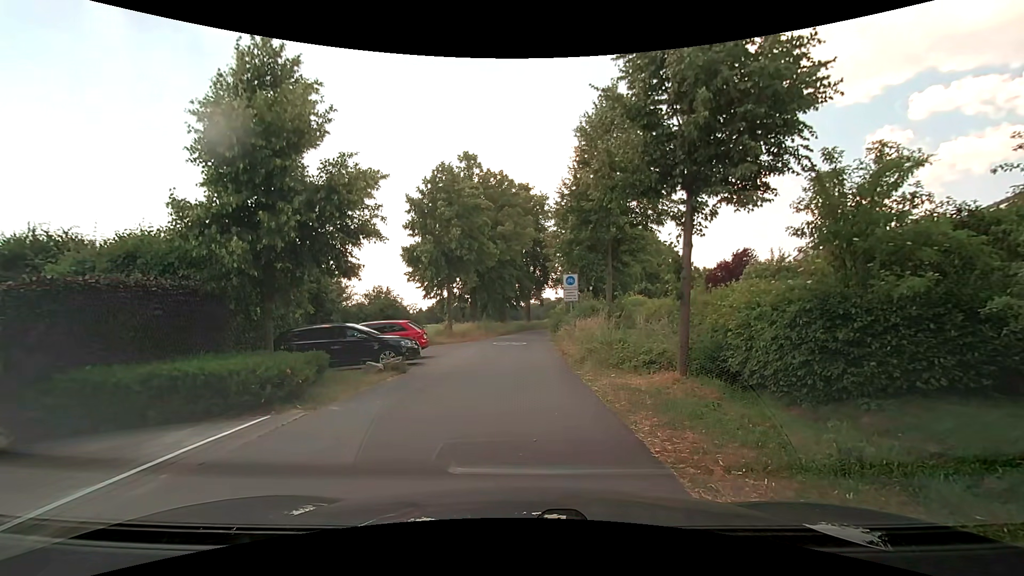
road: residential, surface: asphalt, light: Day
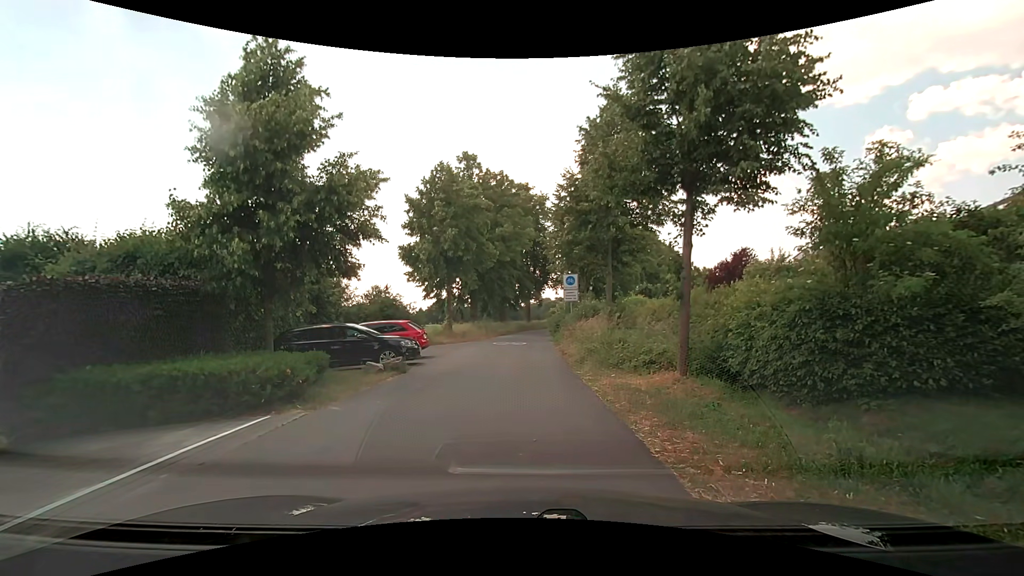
(0.0, 0.0) m; 0°
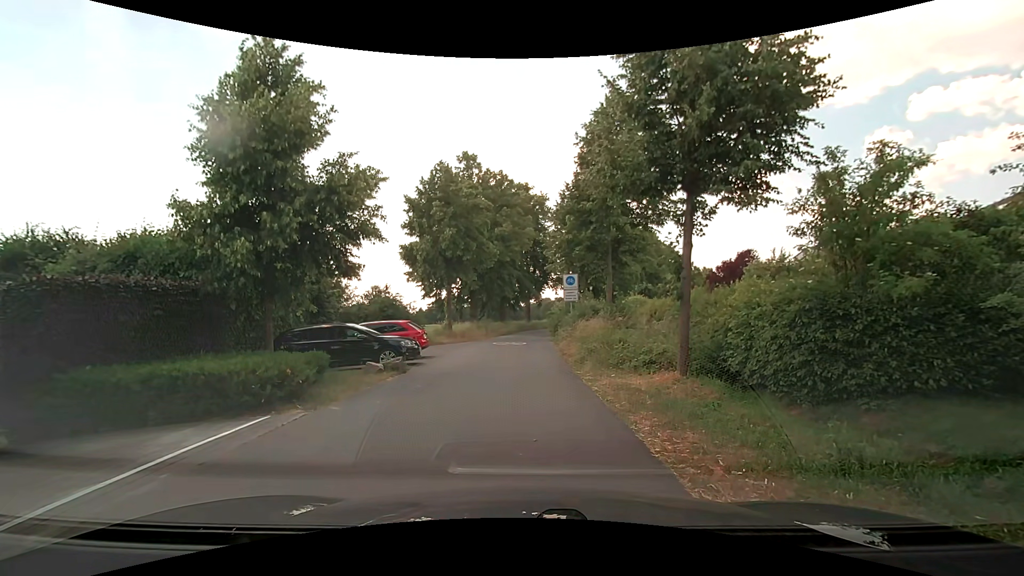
(0.0, 0.0) m; 0°
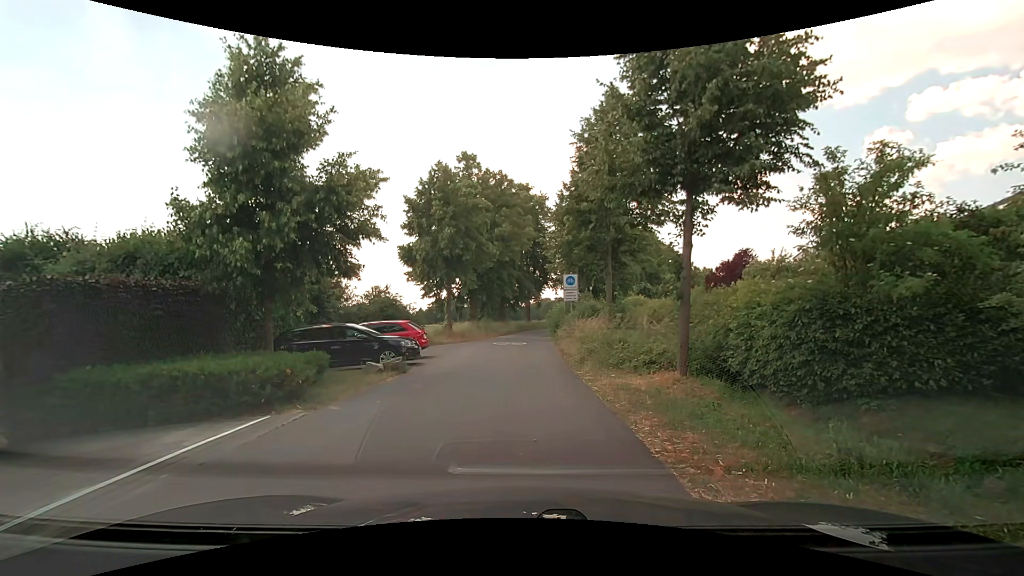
(0.0, 0.0) m; 0°
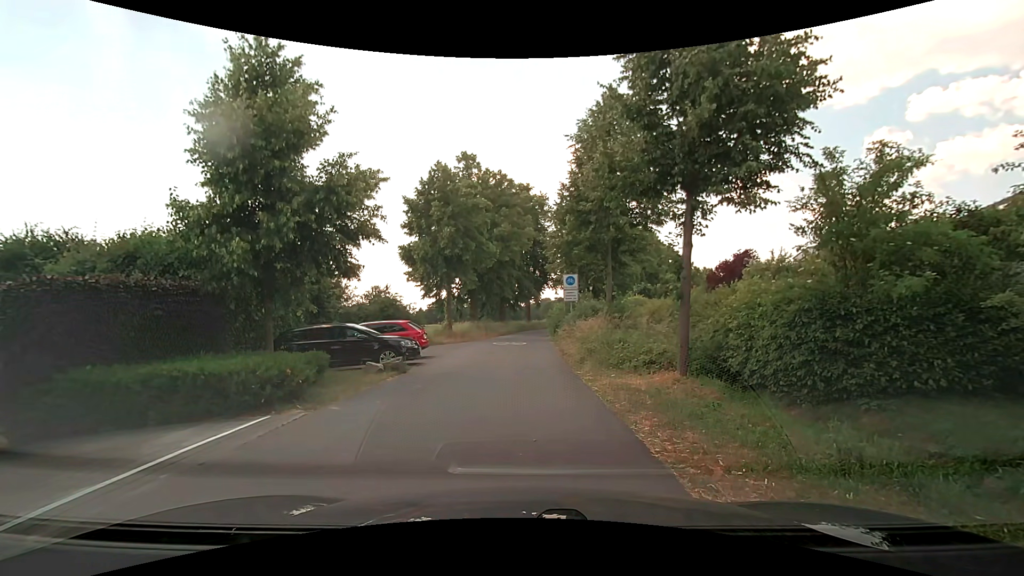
(0.0, 0.0) m; 0°
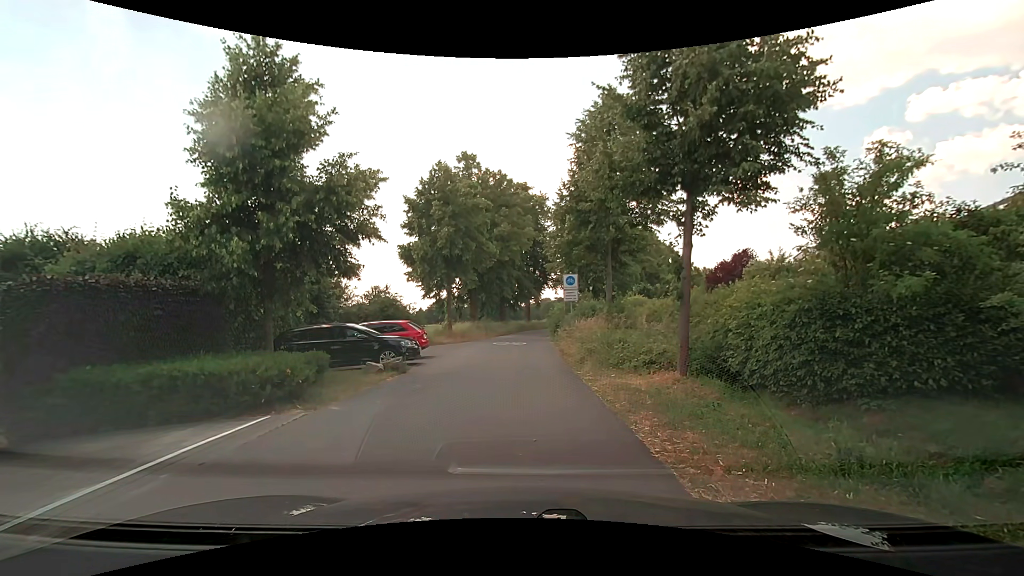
(0.0, 0.0) m; 0°
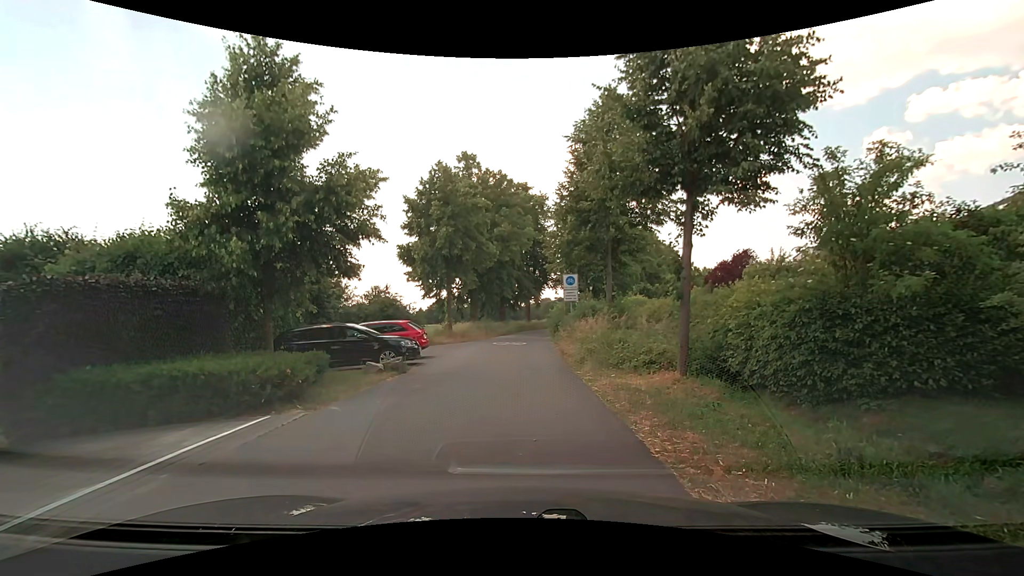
(0.0, 0.0) m; 0°
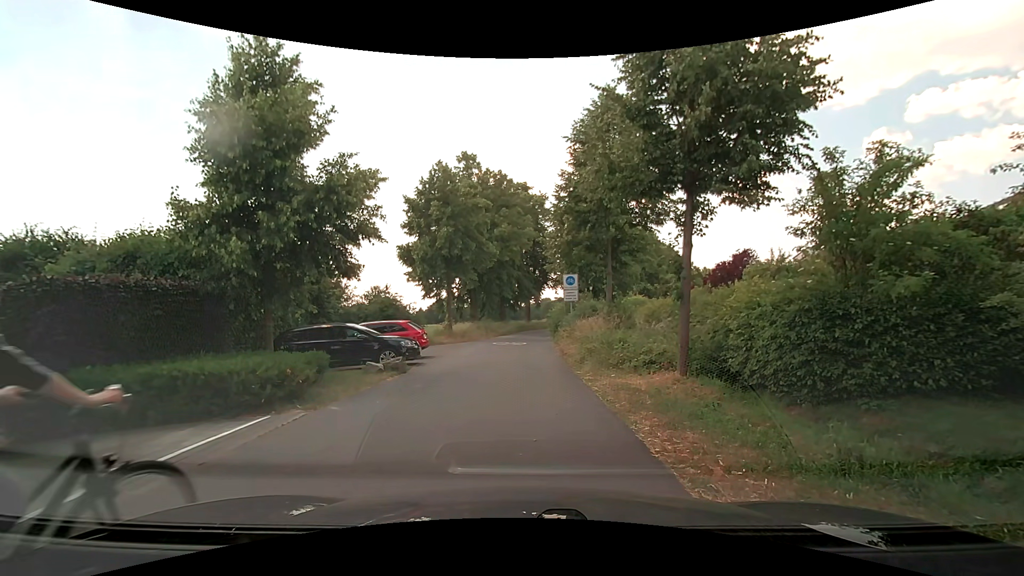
(0.0, 0.0) m; 0°
